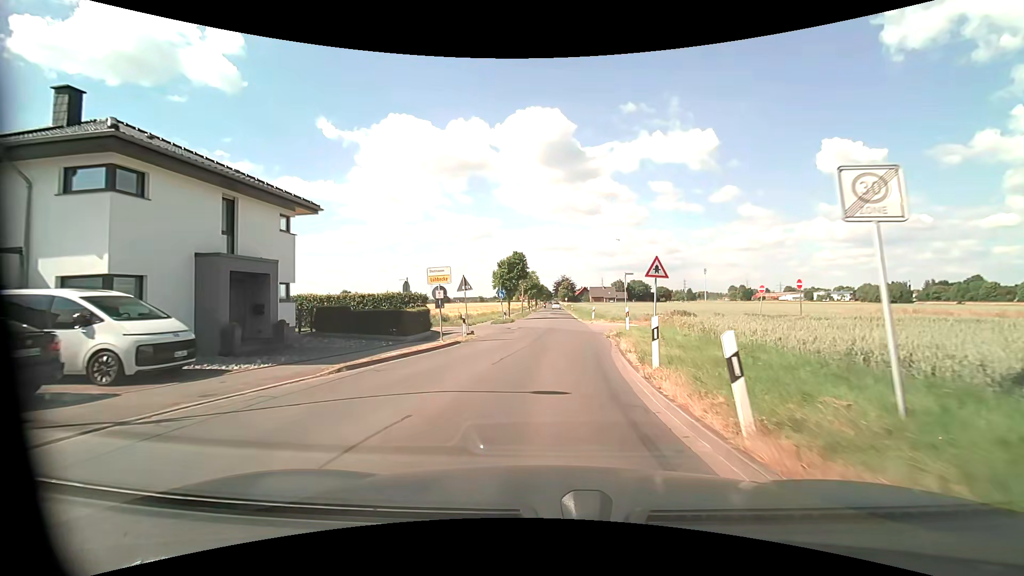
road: residential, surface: asphalt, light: Day
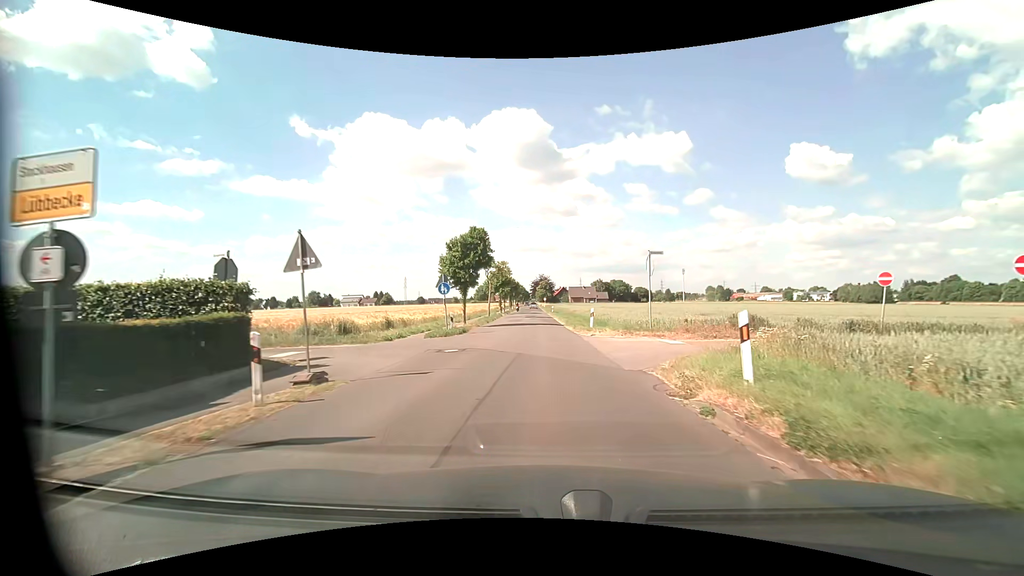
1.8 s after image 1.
(+0.3, +15.0) m; +2°
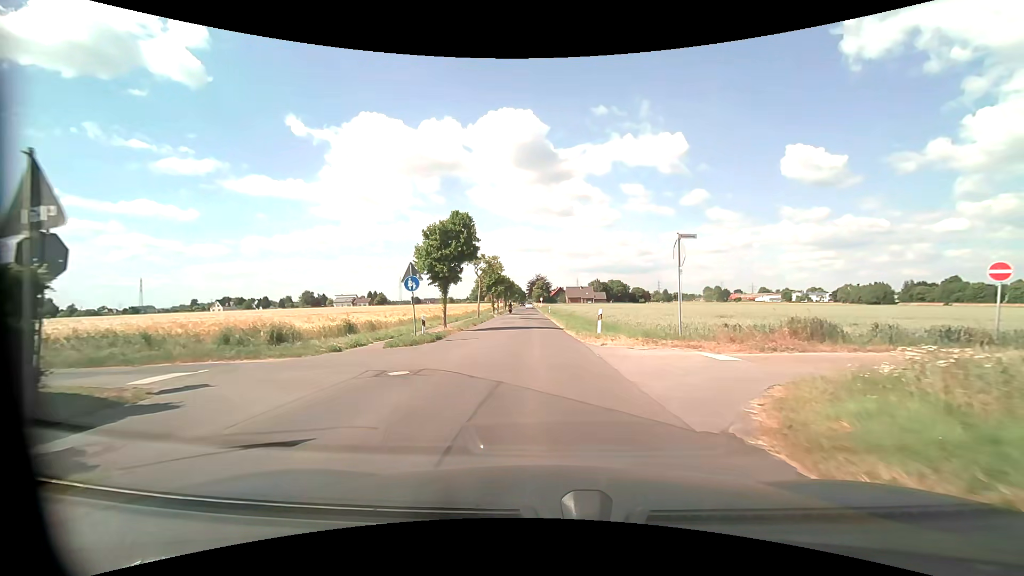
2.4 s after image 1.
(+0.1, +5.3) m; +1°
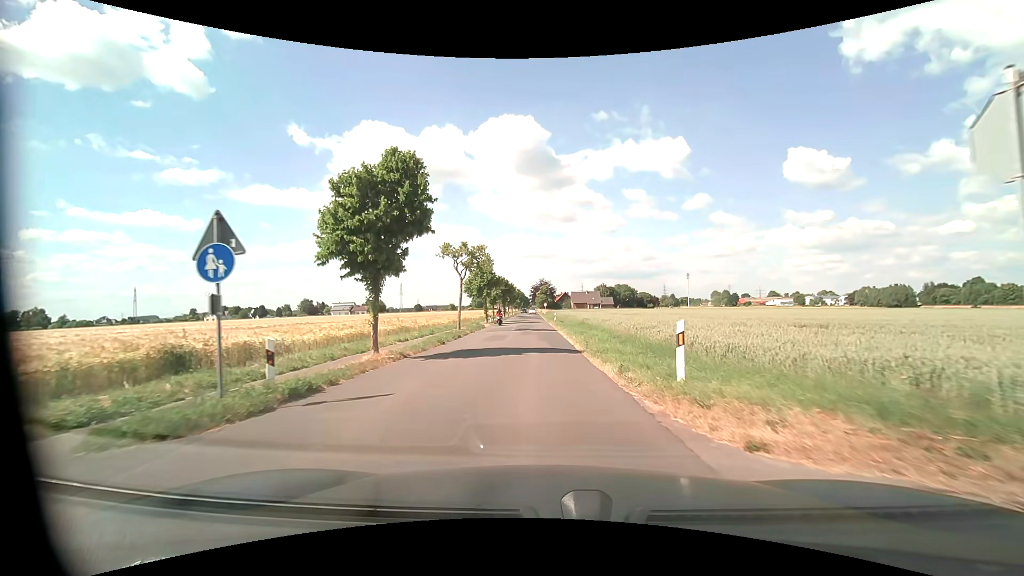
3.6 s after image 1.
(0.0, +11.7) m; -1°
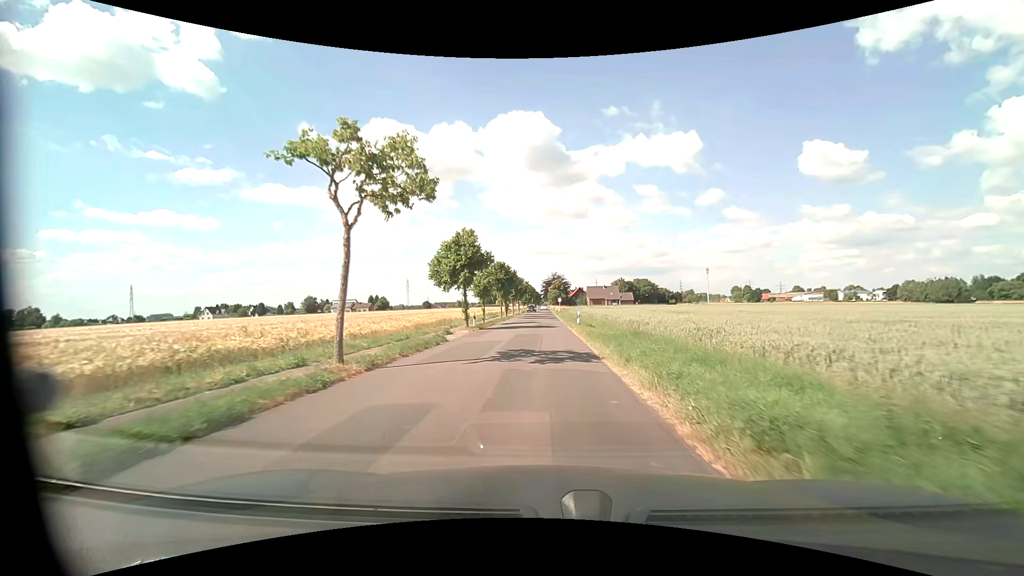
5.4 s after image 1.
(-0.1, +20.4) m; -1°
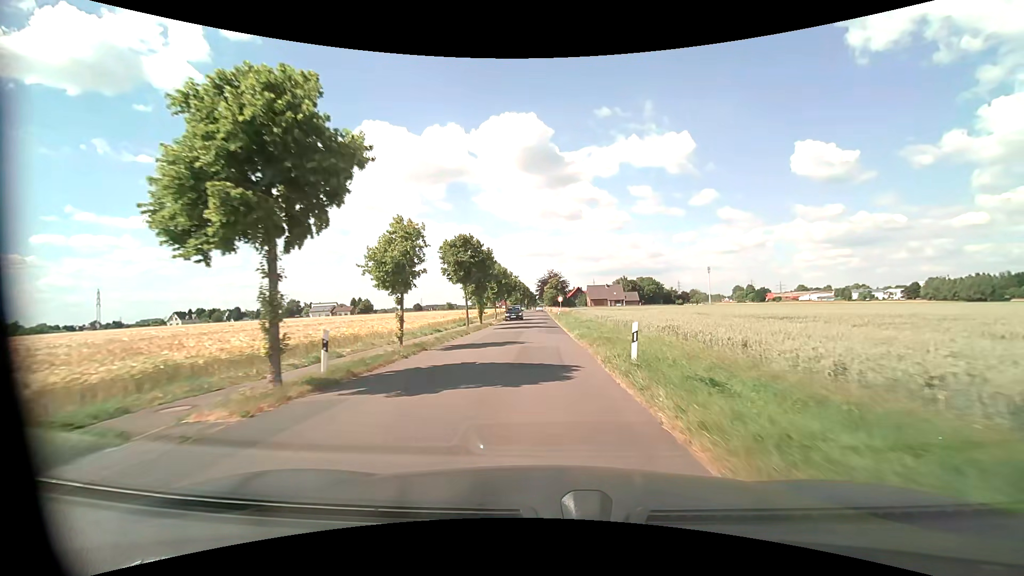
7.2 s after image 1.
(0.0, +22.2) m; 0°
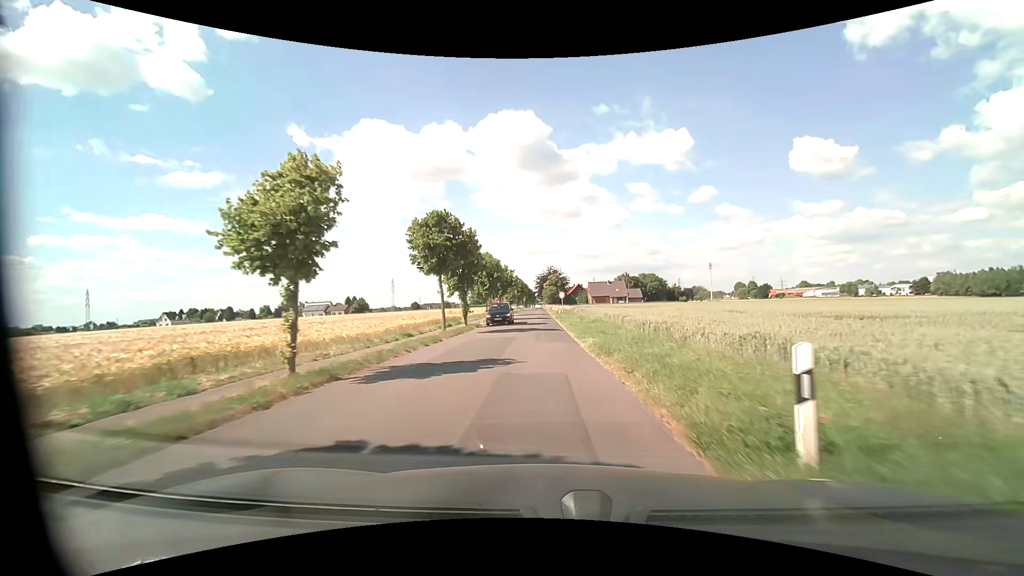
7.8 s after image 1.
(0.0, +7.6) m; 0°
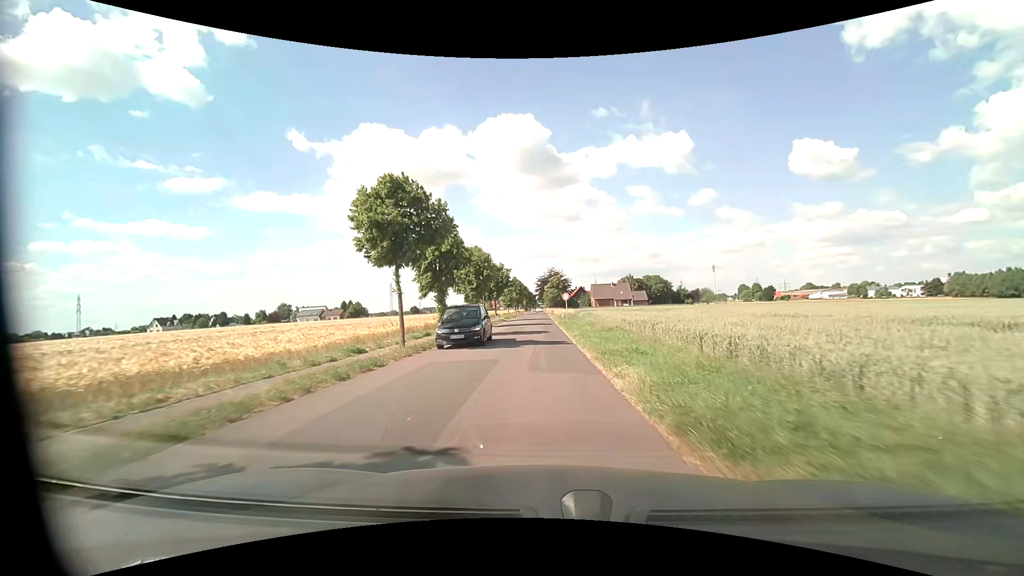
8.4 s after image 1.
(0.0, +7.7) m; 0°
(0, +10) (0, +20) (0, +30) (0, +40) (0, +50) (-1, +60) (-1, +70) (-1, +80) (-1, +90) (-1, +100) m
